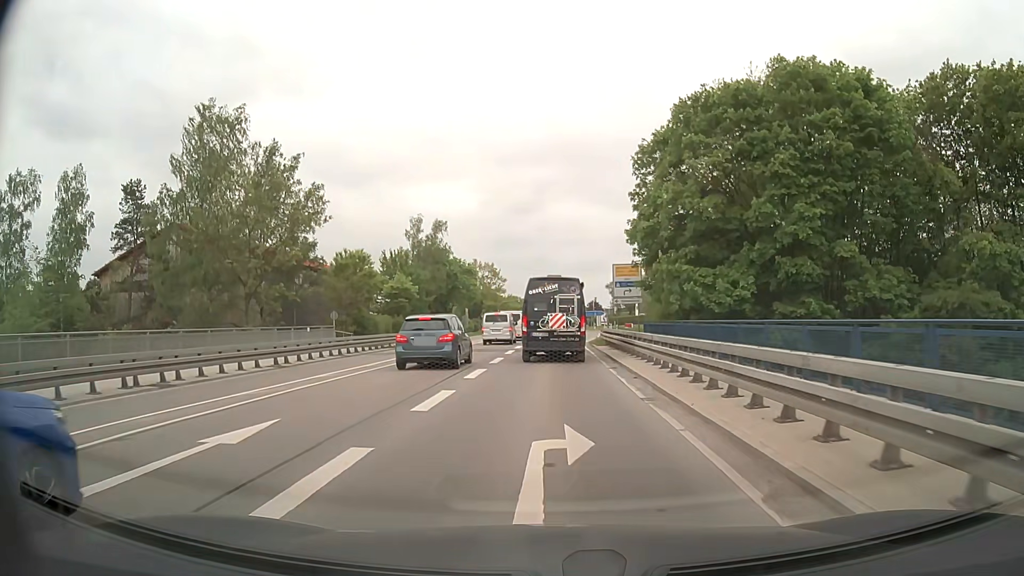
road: secondary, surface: asphalt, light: Day
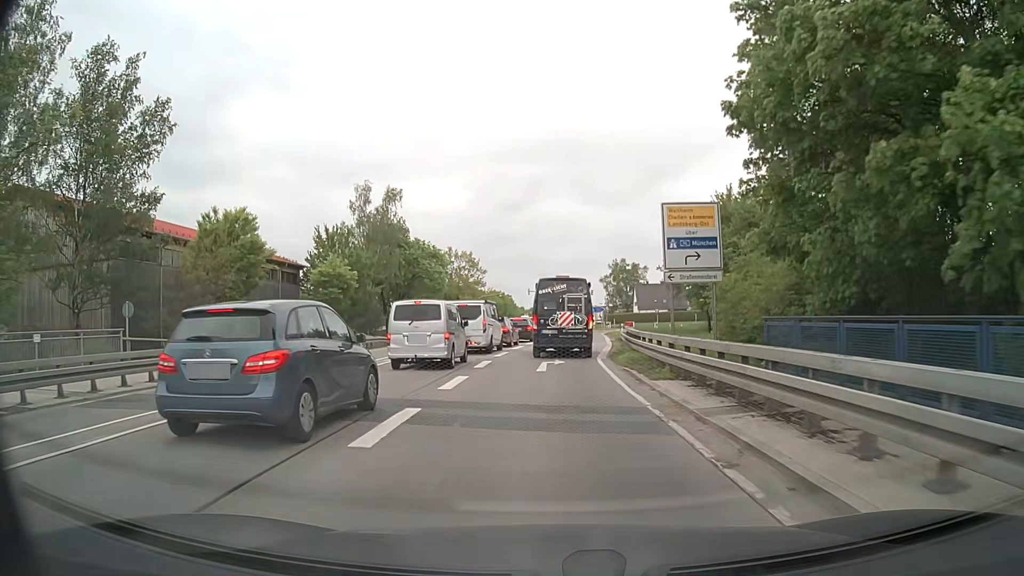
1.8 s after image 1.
(+0.1, +21.2) m; +1°
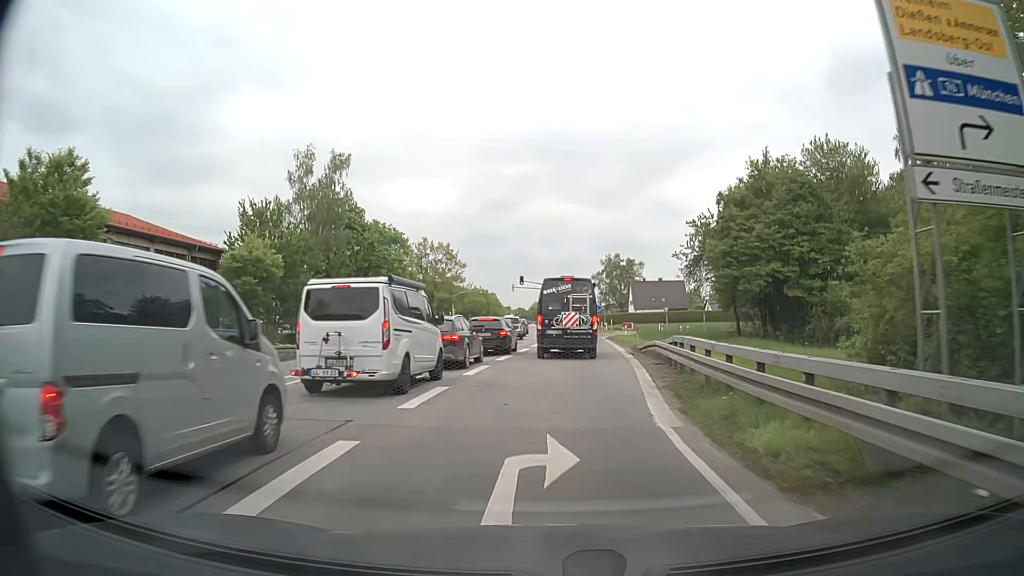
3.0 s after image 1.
(+0.1, +14.7) m; +1°
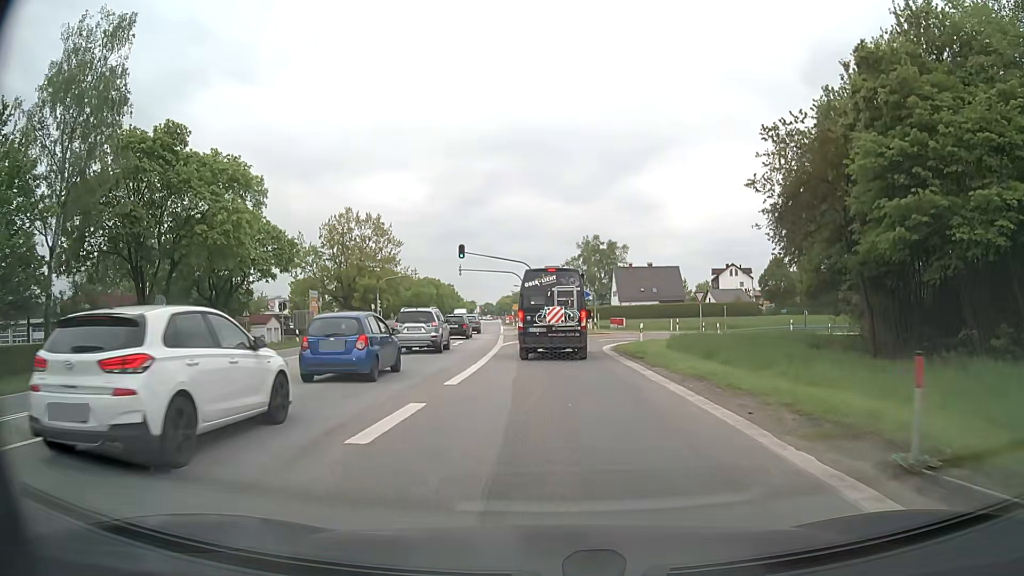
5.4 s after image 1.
(+1.0, +28.0) m; +3°
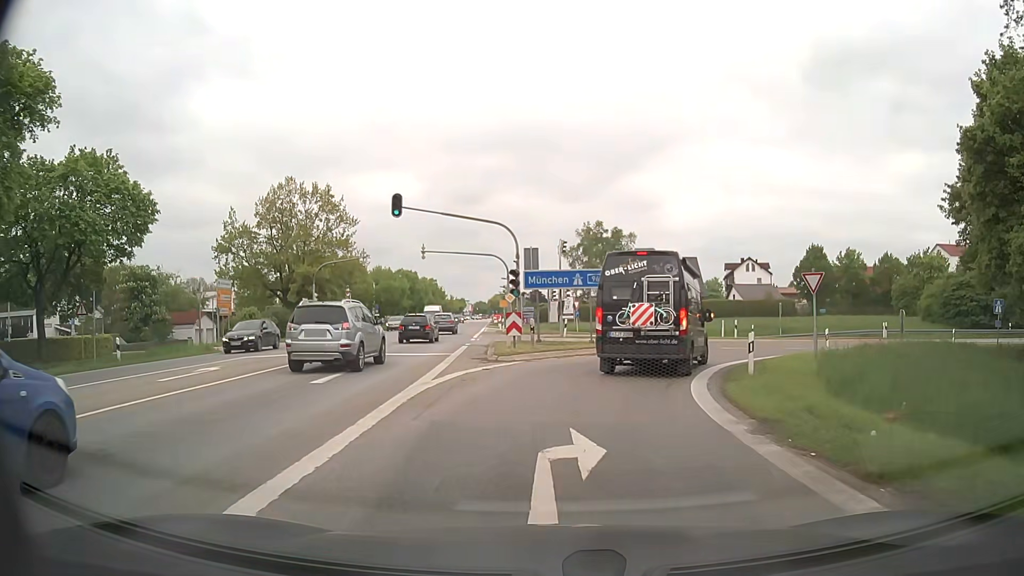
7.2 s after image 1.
(+0.1, +19.0) m; 0°
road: motorway_link
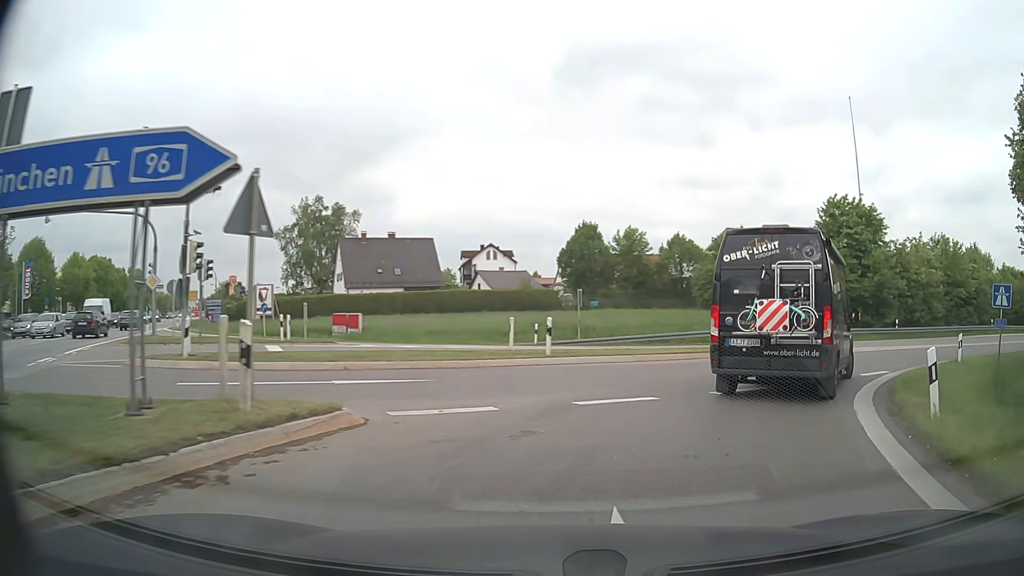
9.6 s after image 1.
(+2.7, +19.8) m; +23°
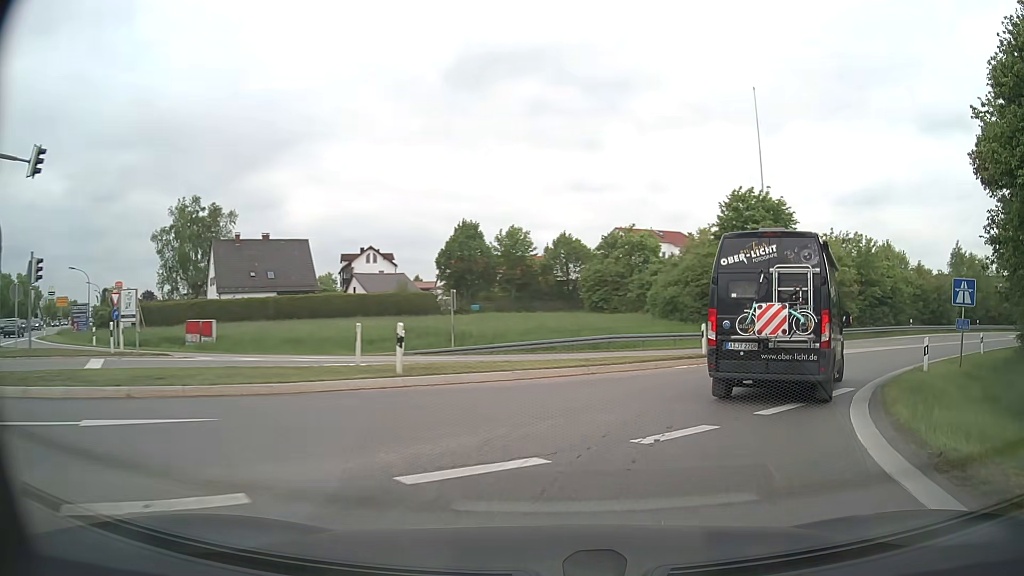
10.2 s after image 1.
(+0.4, +4.5) m; +9°
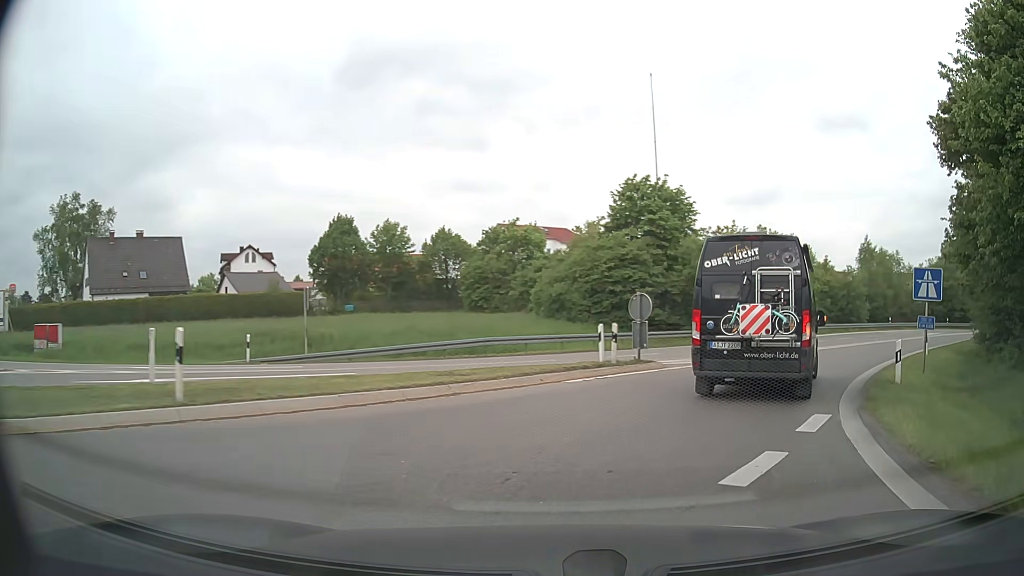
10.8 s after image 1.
(+0.4, +4.3) m; +10°
(+2, +10) (+6, +19) (+12, +27) (+19, +34) (+26, +41) (+33, +48) (+40, +55) (+48, +61) (+57, +66) (+66, +69) m
